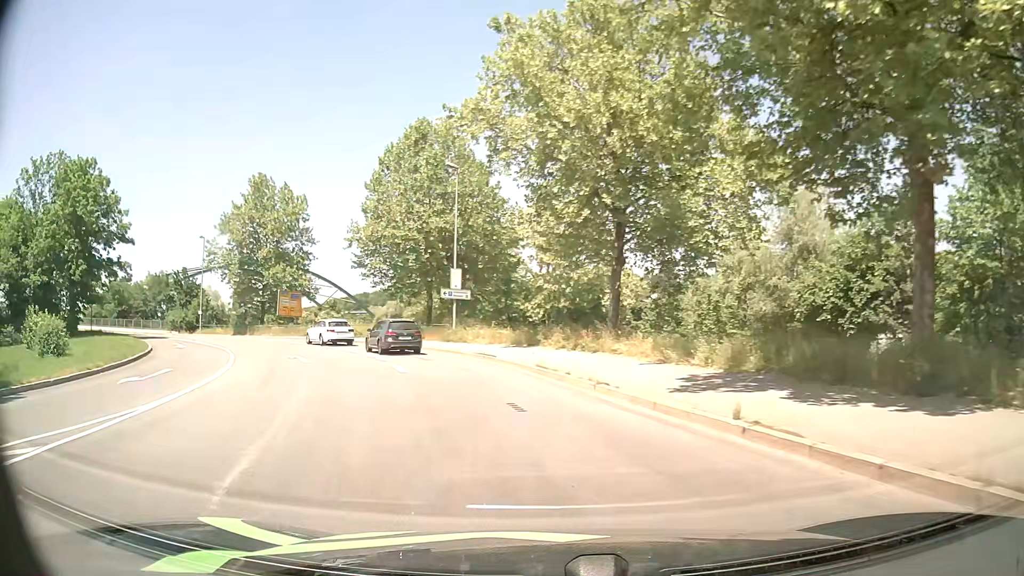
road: primary_link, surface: asphalt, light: Day
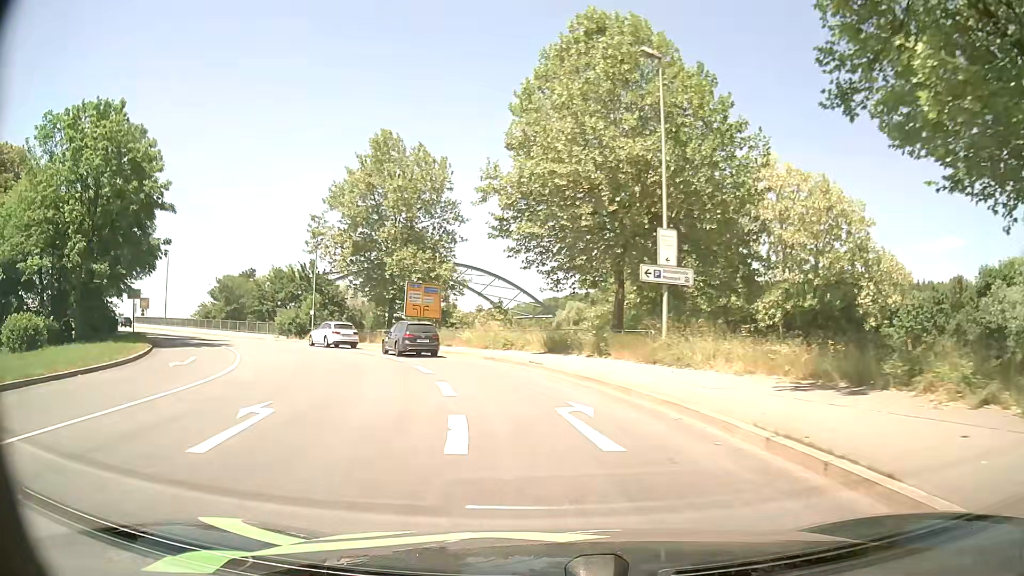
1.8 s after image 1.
(-2.6, +17.4) m; -16°
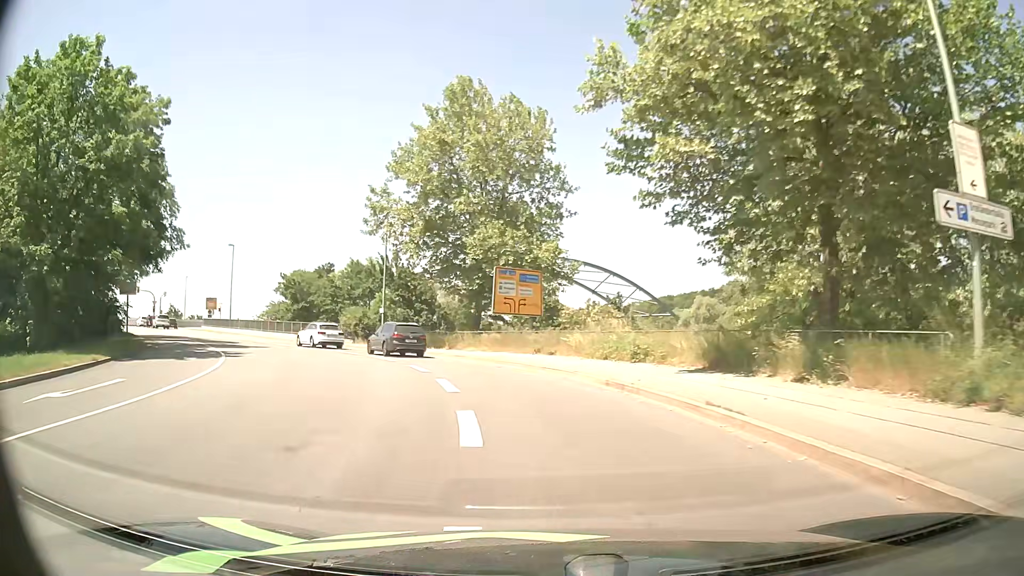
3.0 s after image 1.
(-1.0, +11.5) m; -10°
(-1, +10) (-3, +20) (-7, +29) (-12, +38) (-18, +46) (-25, +53) (-32, +60) (-38, +67) (-45, +75) (-52, +82) m
